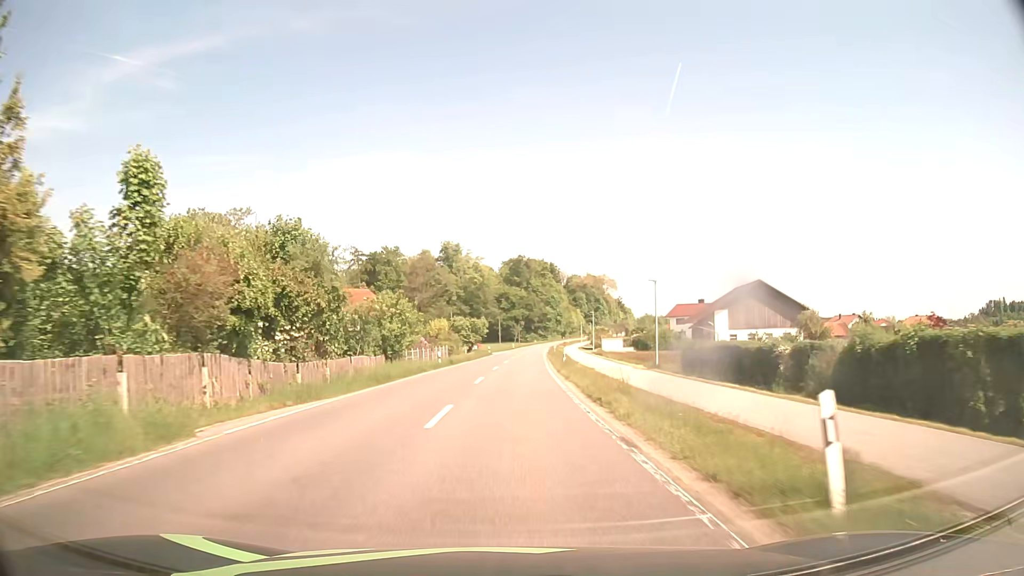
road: secondary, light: Day
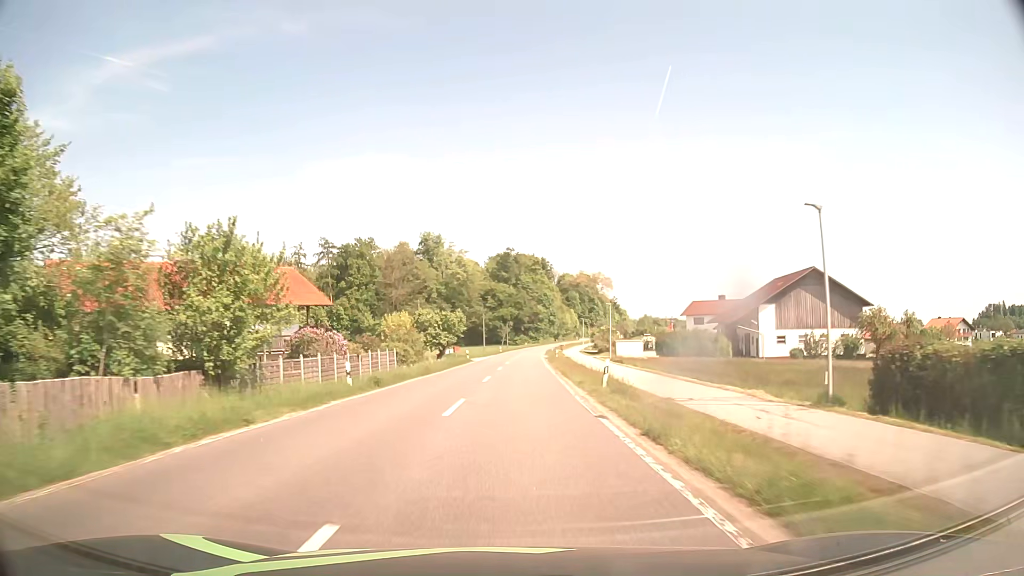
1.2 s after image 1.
(+0.2, +22.2) m; +1°
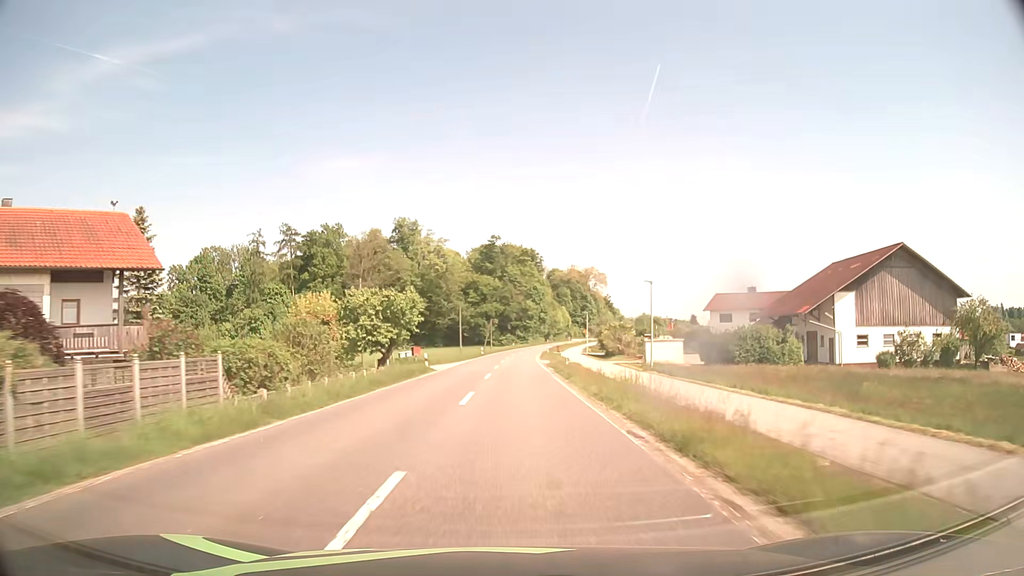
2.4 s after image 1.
(+0.2, +22.1) m; +1°
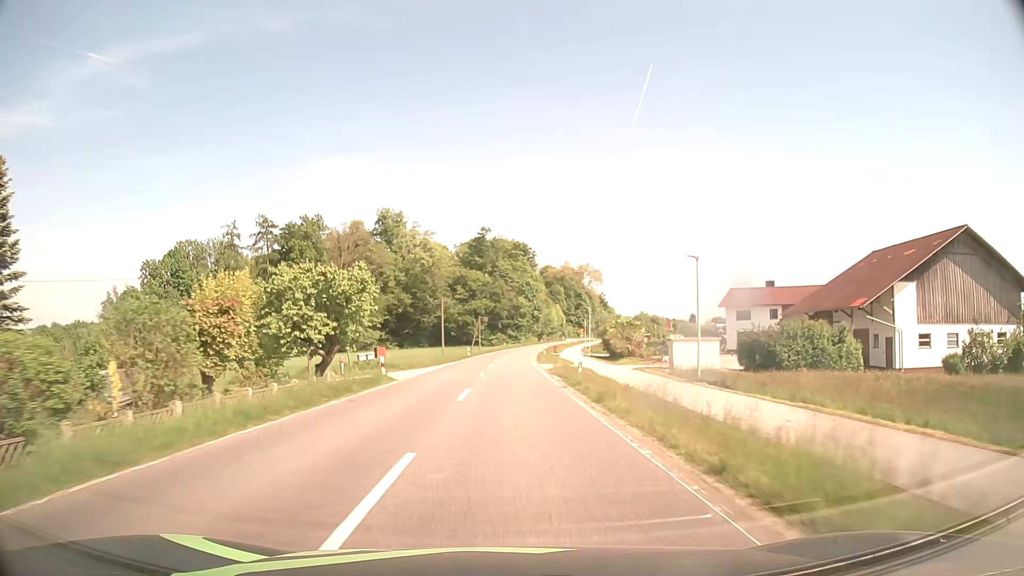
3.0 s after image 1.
(+0.1, +11.0) m; +1°
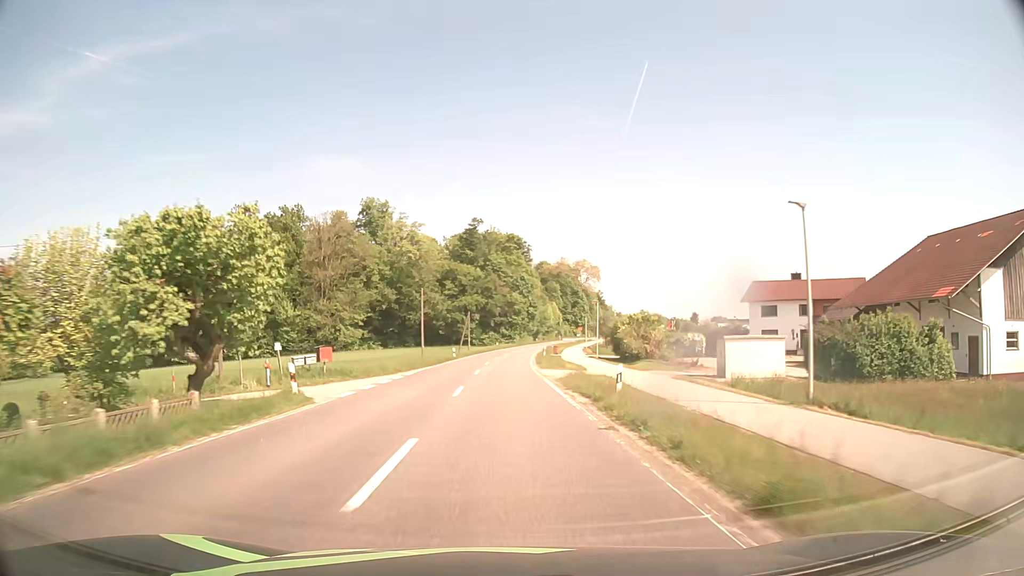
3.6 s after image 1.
(+0.1, +10.9) m; +1°
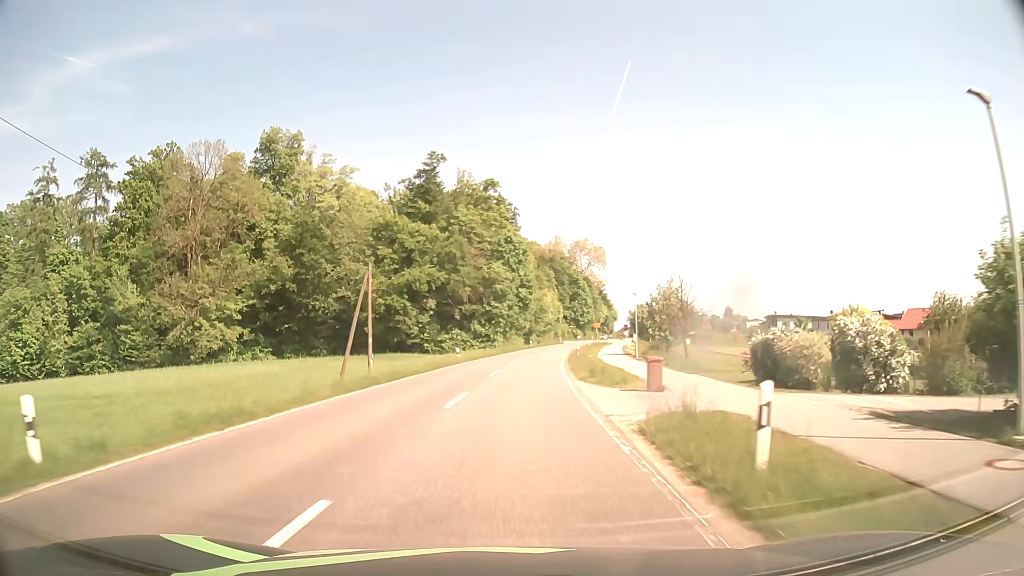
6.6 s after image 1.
(+0.6, +52.6) m; +2°
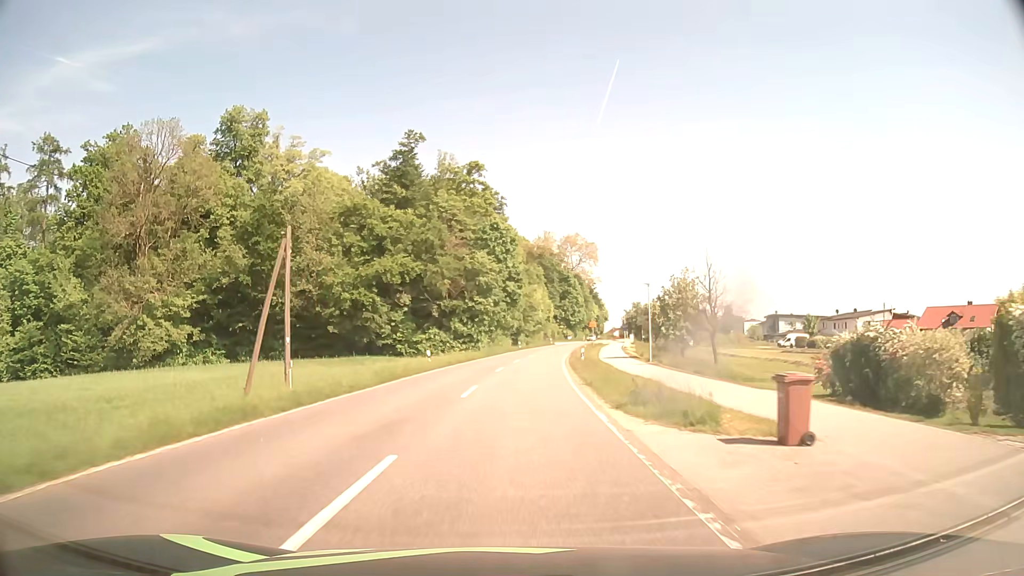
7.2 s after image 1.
(+0.1, +9.9) m; +1°
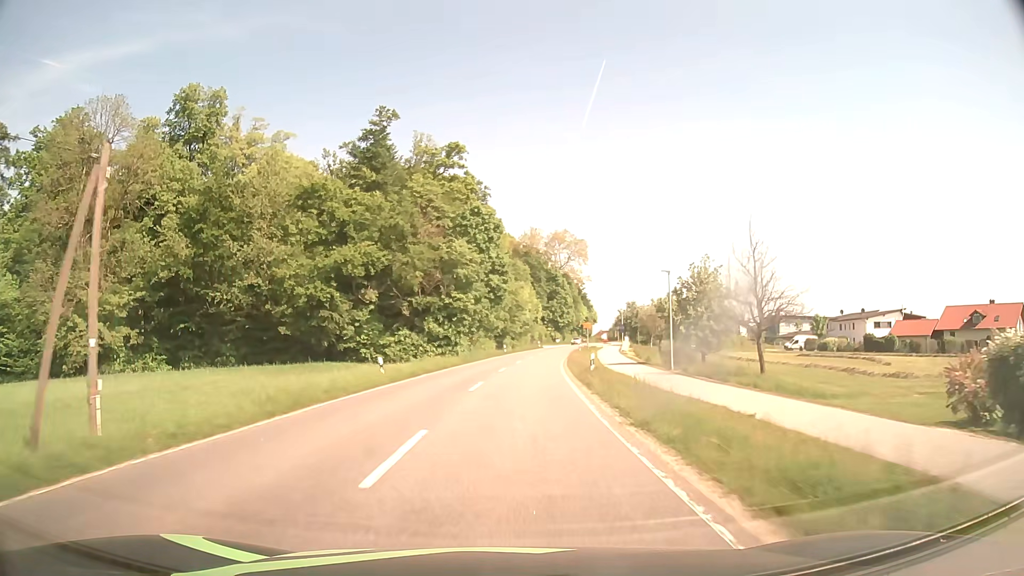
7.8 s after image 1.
(+0.1, +9.7) m; +1°
